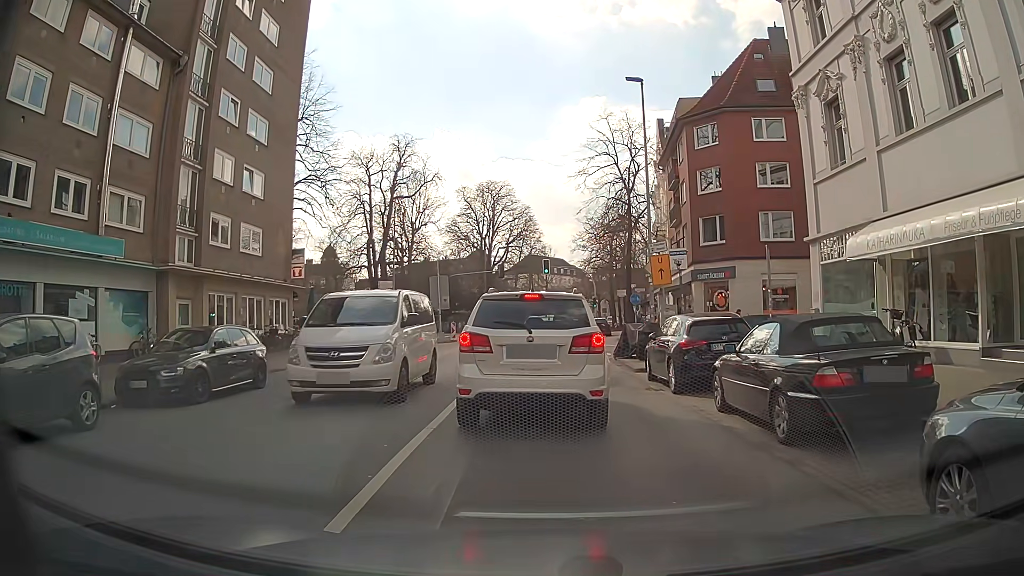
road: secondary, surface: asphalt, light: Day
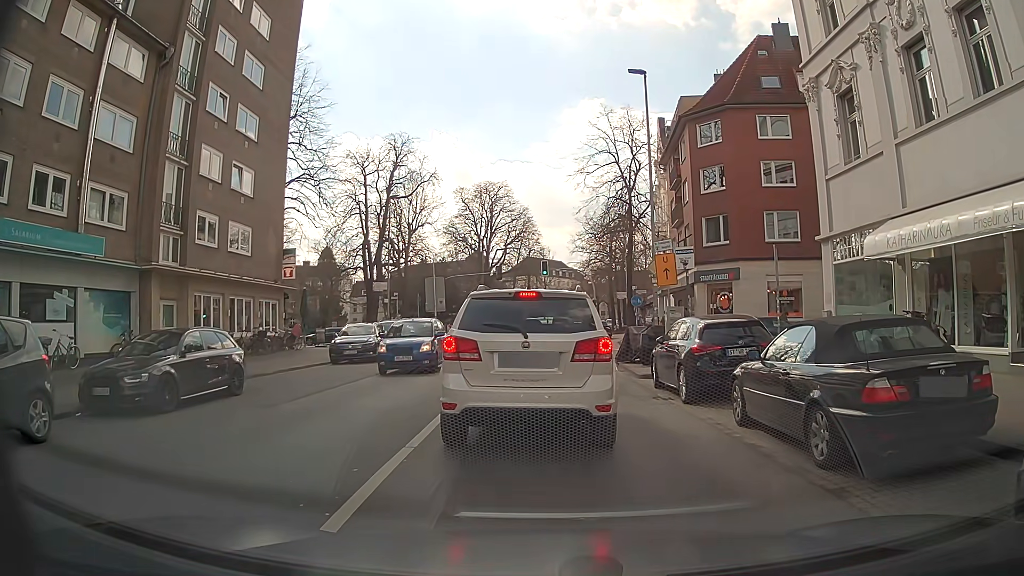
(0.0, +1.1) m; 0°
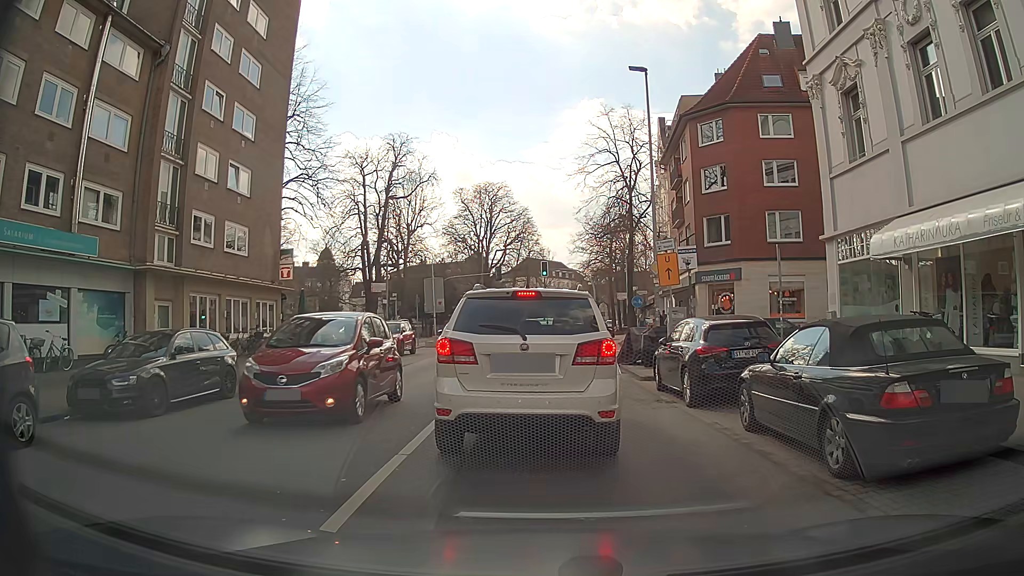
(0.0, +0.4) m; 0°
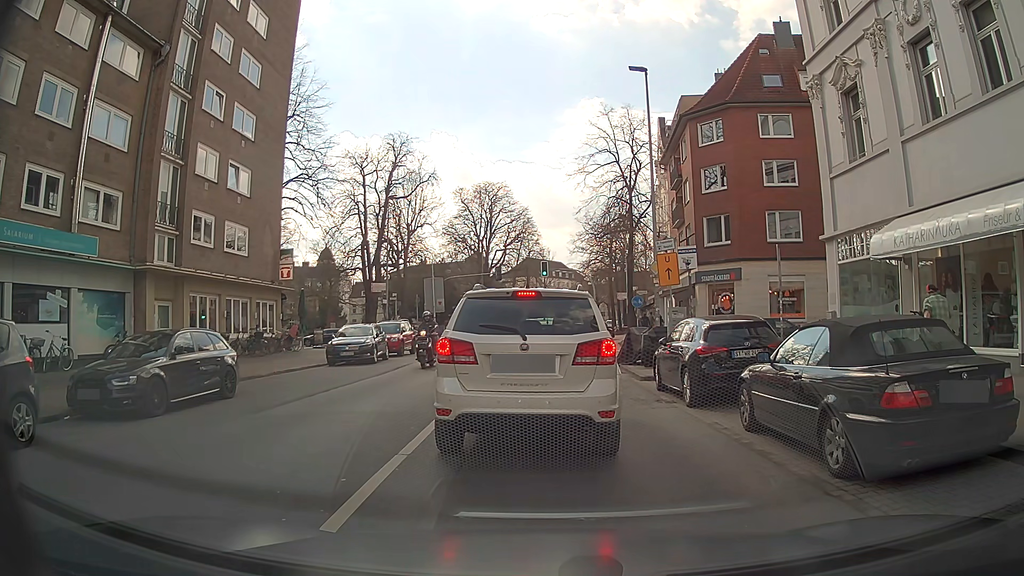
(0.0, 0.0) m; 0°
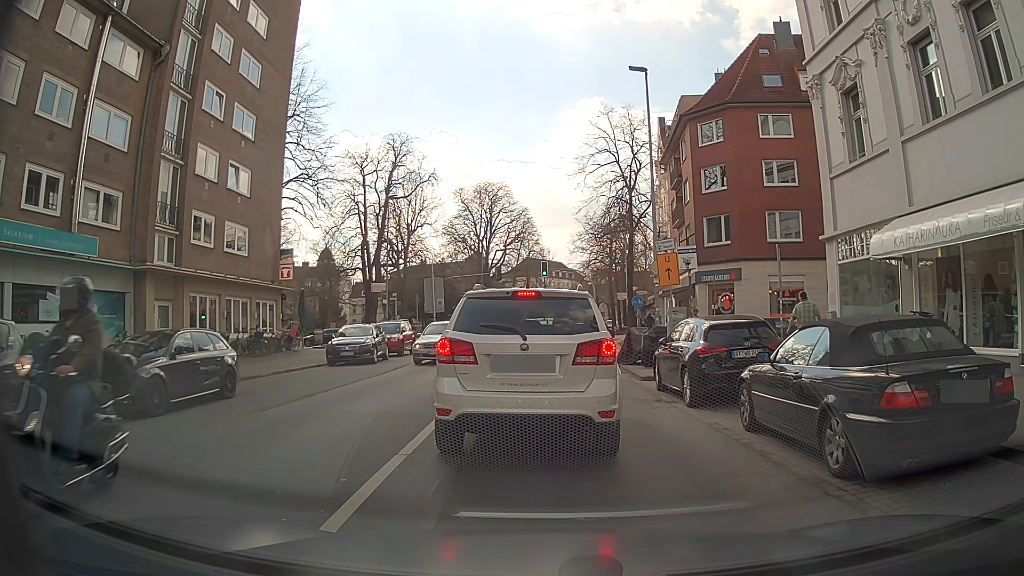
(0.0, 0.0) m; 0°
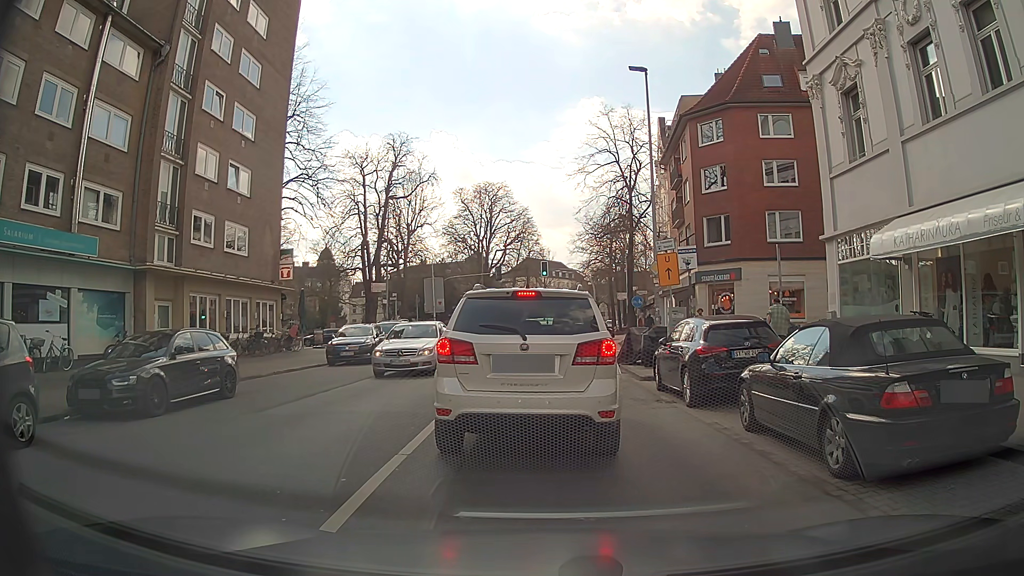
(0.0, 0.0) m; 0°
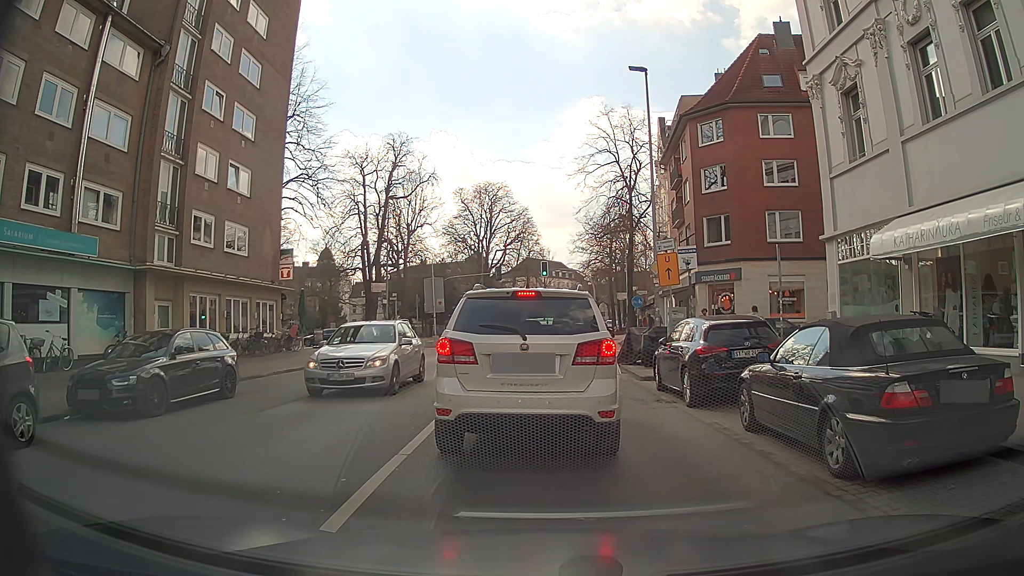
(0.0, 0.0) m; 0°
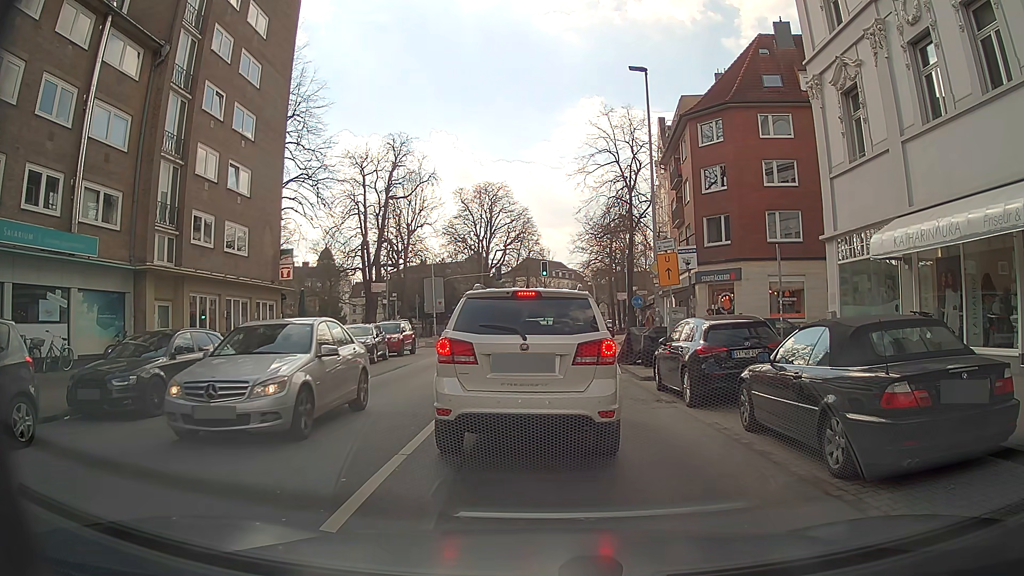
(0.0, 0.0) m; 0°
